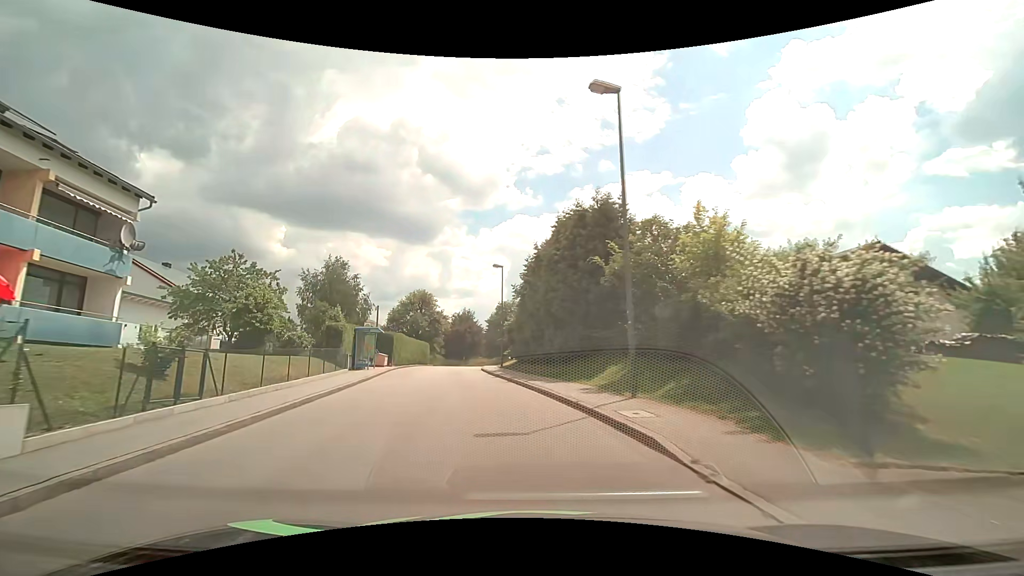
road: unclassified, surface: asphalt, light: Day
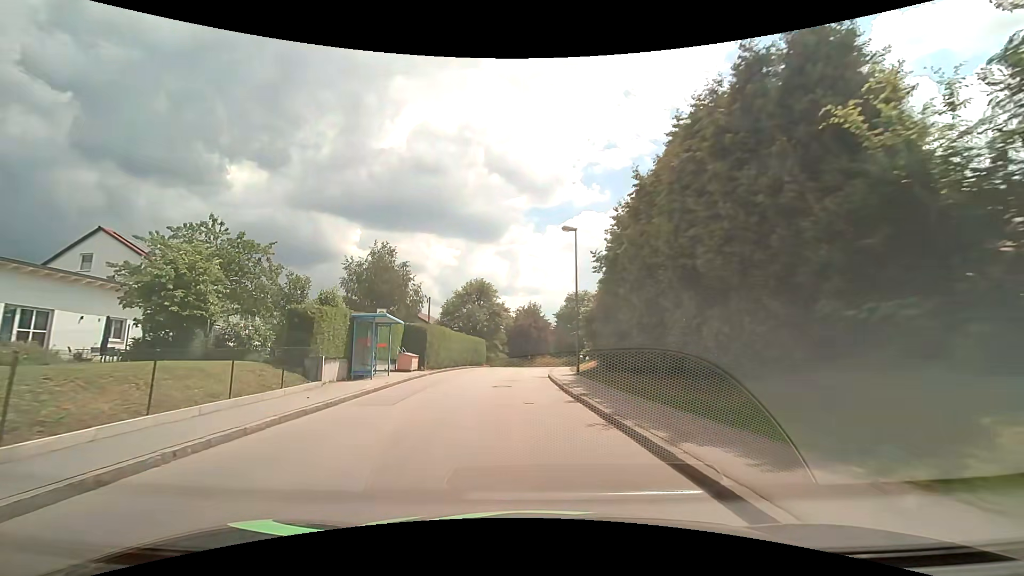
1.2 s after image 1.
(-0.8, +11.5) m; -8°
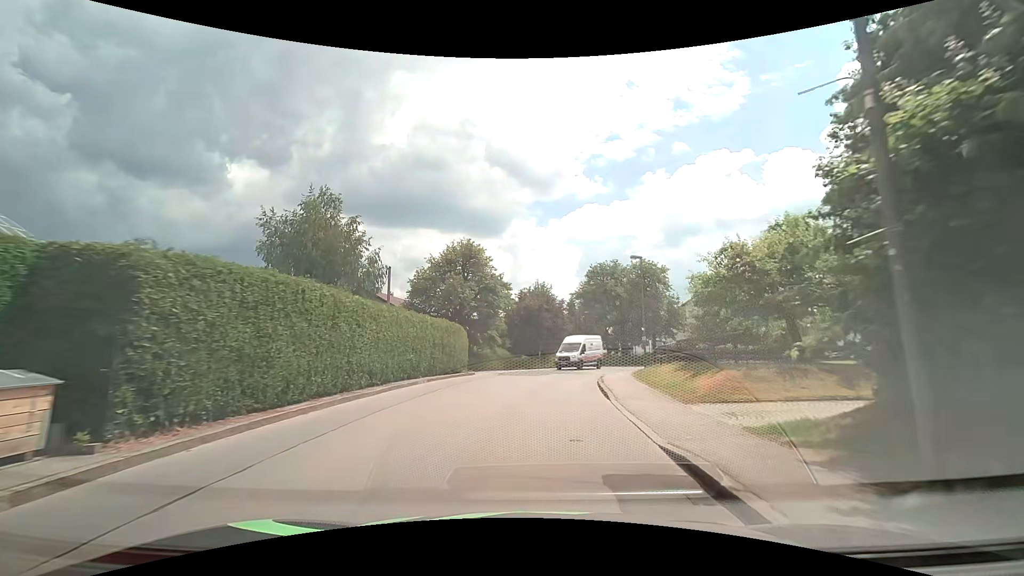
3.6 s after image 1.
(-0.9, +21.9) m; 0°
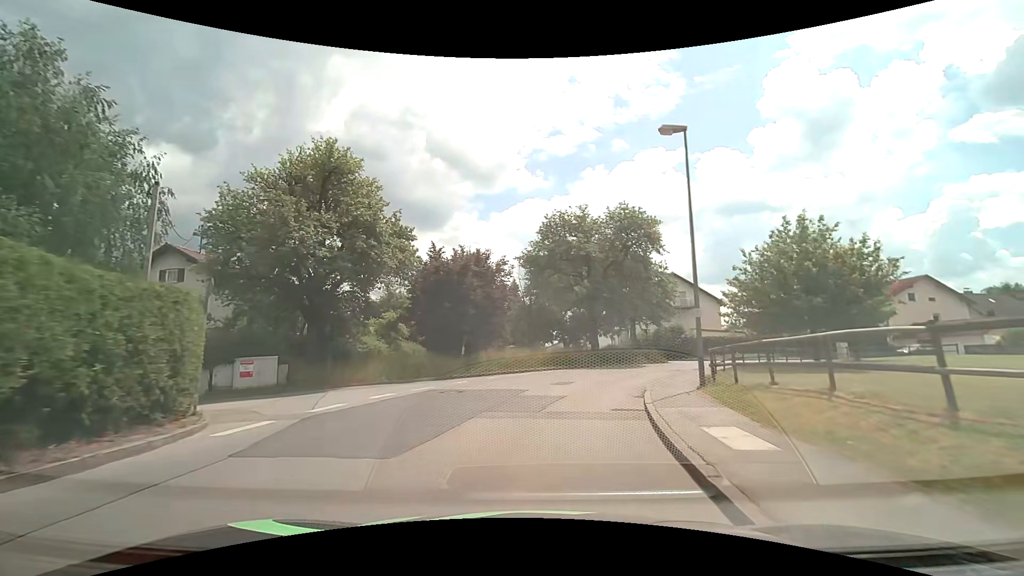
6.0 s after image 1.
(+0.7, +20.7) m; +6°
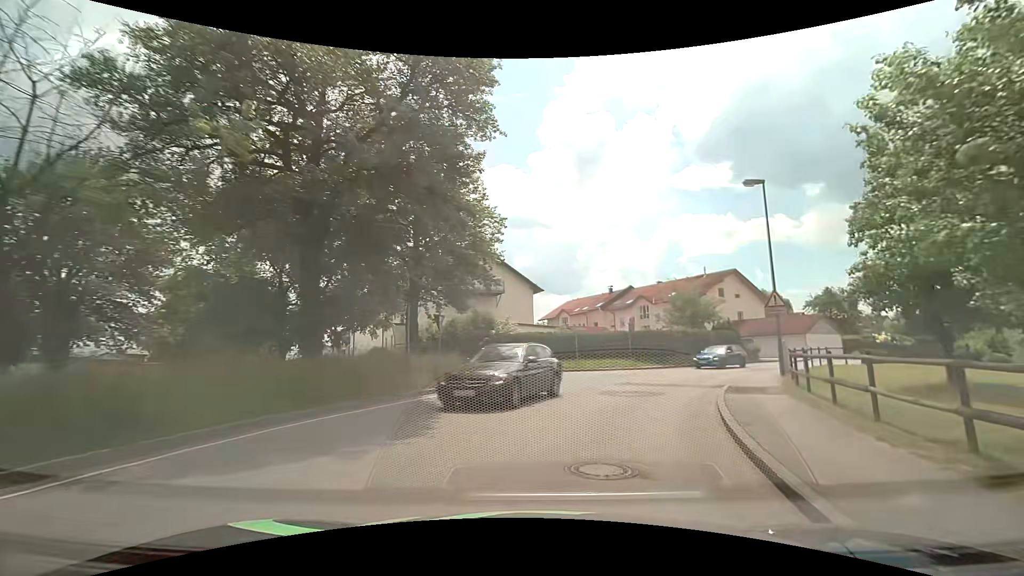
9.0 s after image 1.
(+3.8, +23.7) m; +24°
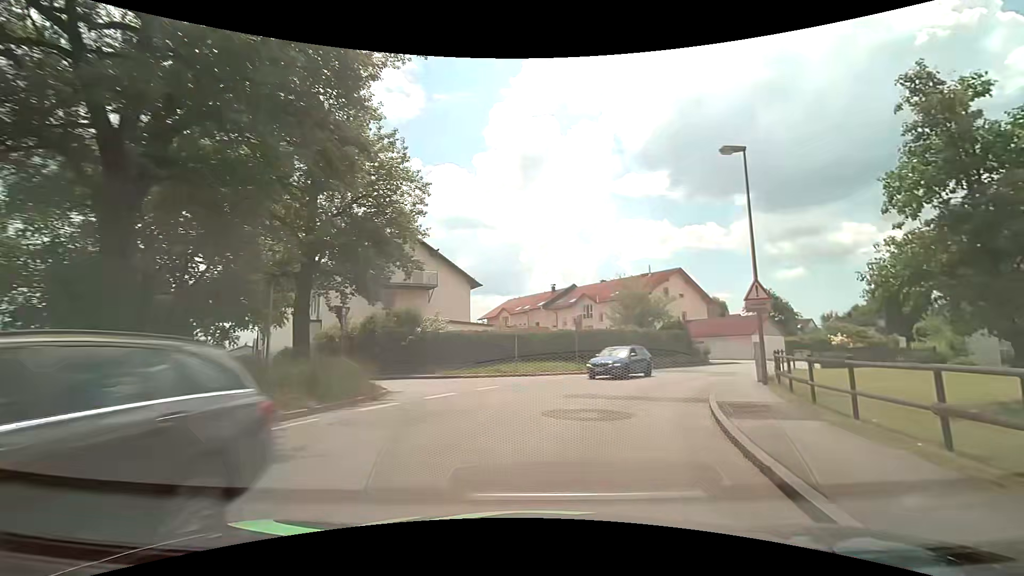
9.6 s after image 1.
(+0.2, +4.6) m; +6°
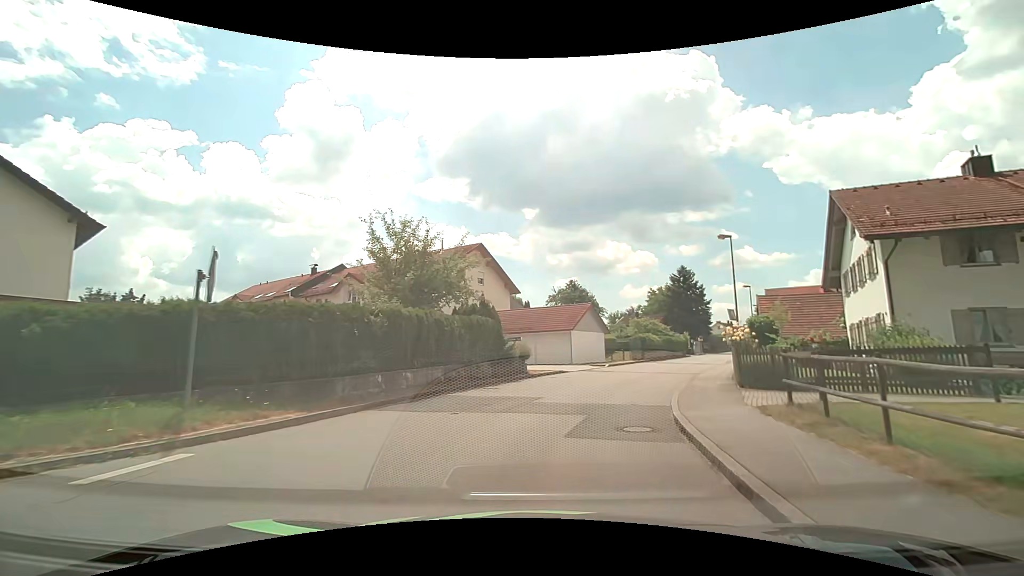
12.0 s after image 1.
(+4.1, +18.0) m; +23°
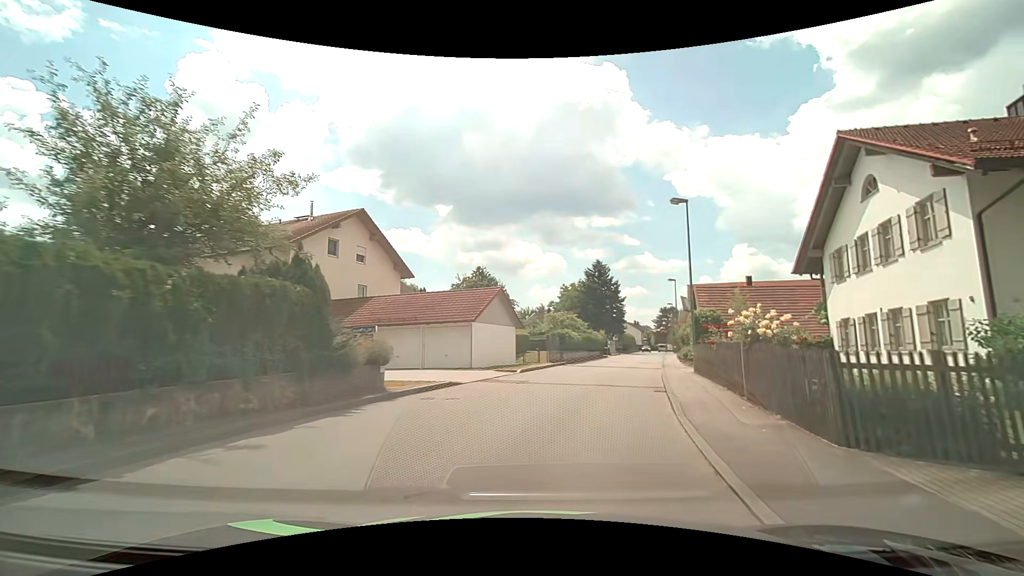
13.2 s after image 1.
(+1.0, +9.7) m; +11°
(+1, +10) (+3, +20) (+6, +29) (+9, +39) (+11, +49) (+14, +58) (+17, +68) (+19, +77) (+22, +87) (+25, +97) m
